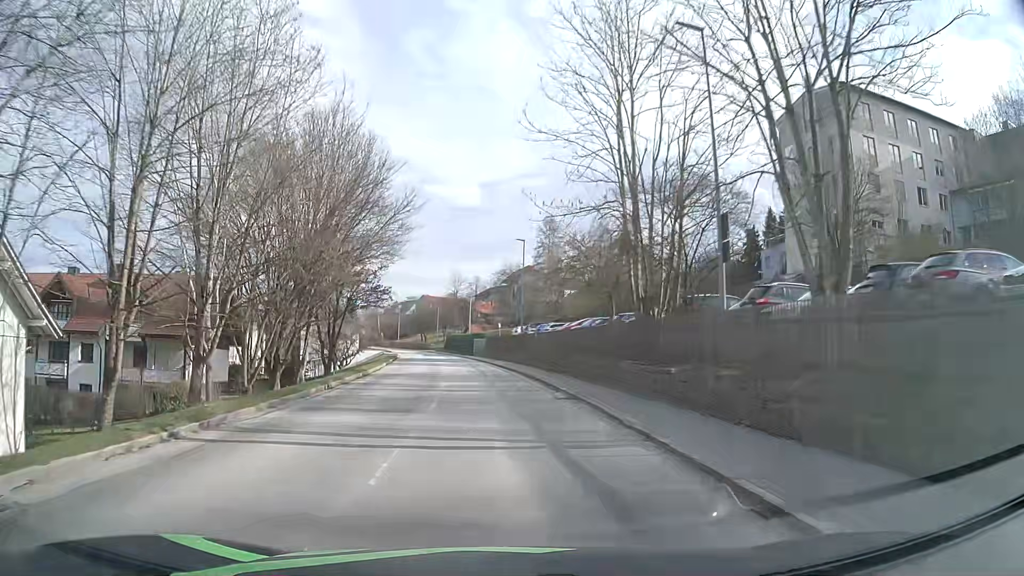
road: tertiary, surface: asphalt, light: Day
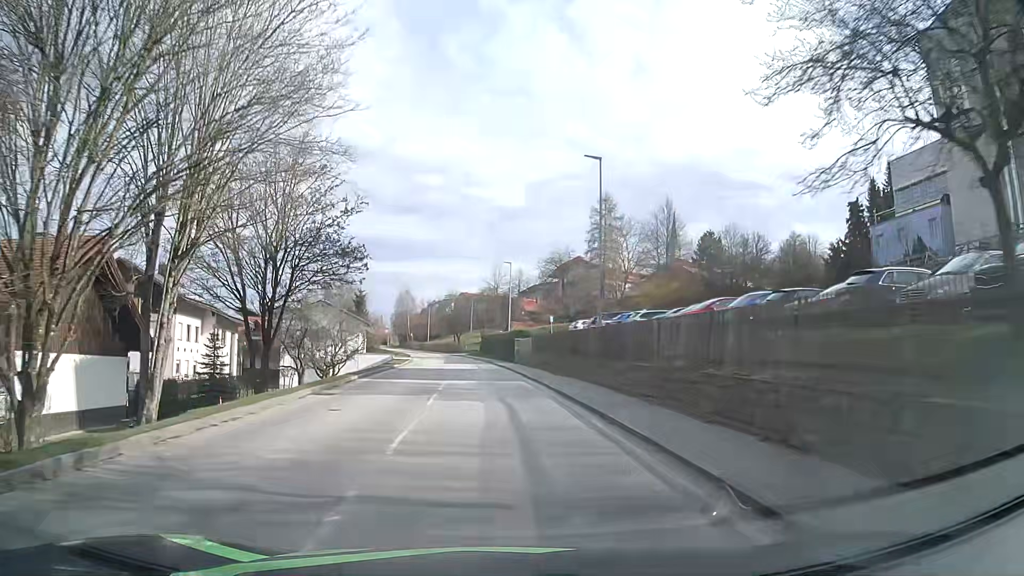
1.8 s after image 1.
(-0.7, +22.3) m; -4°
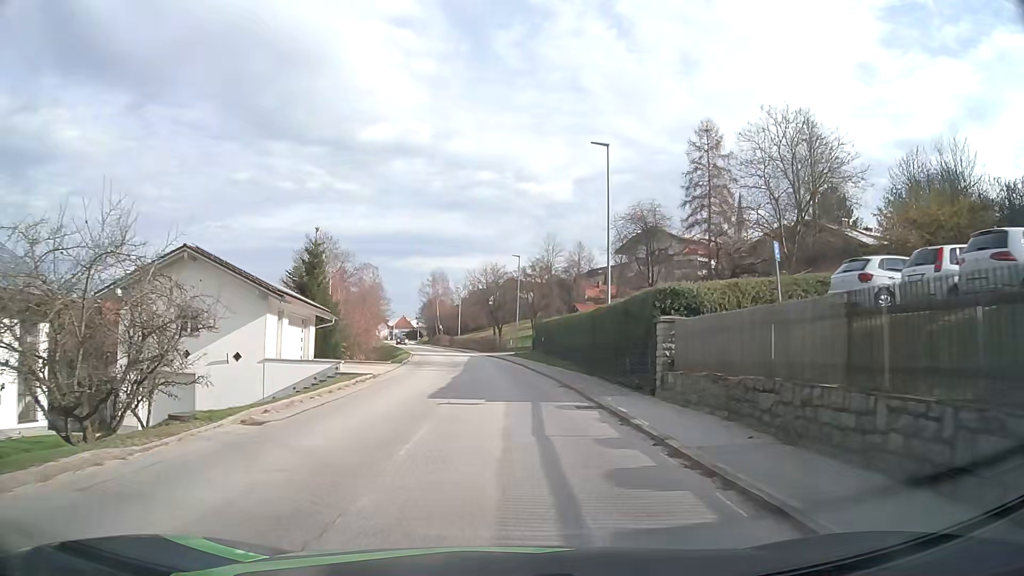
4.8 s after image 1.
(-1.8, +36.1) m; -5°
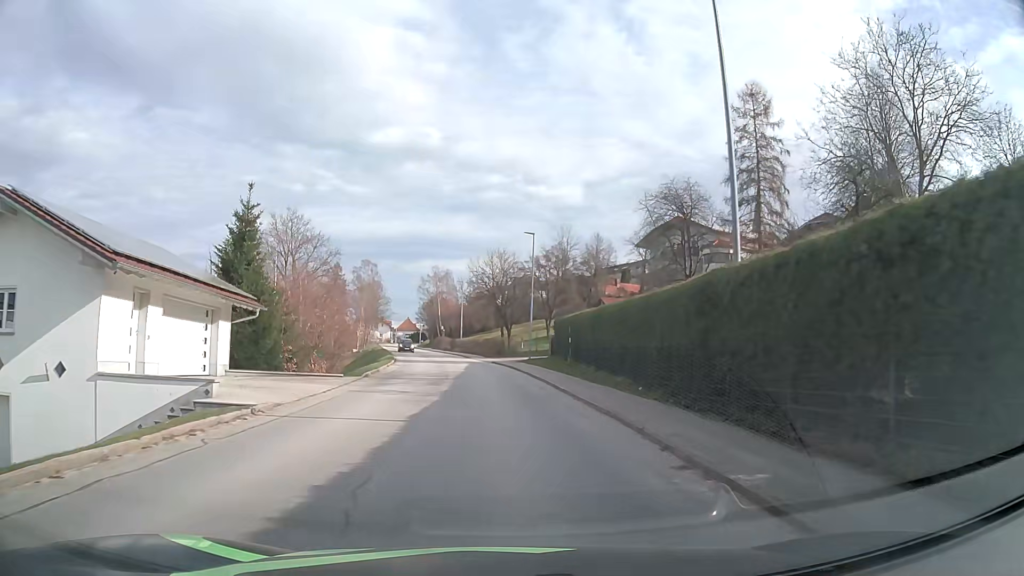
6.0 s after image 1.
(0.0, +13.5) m; 0°
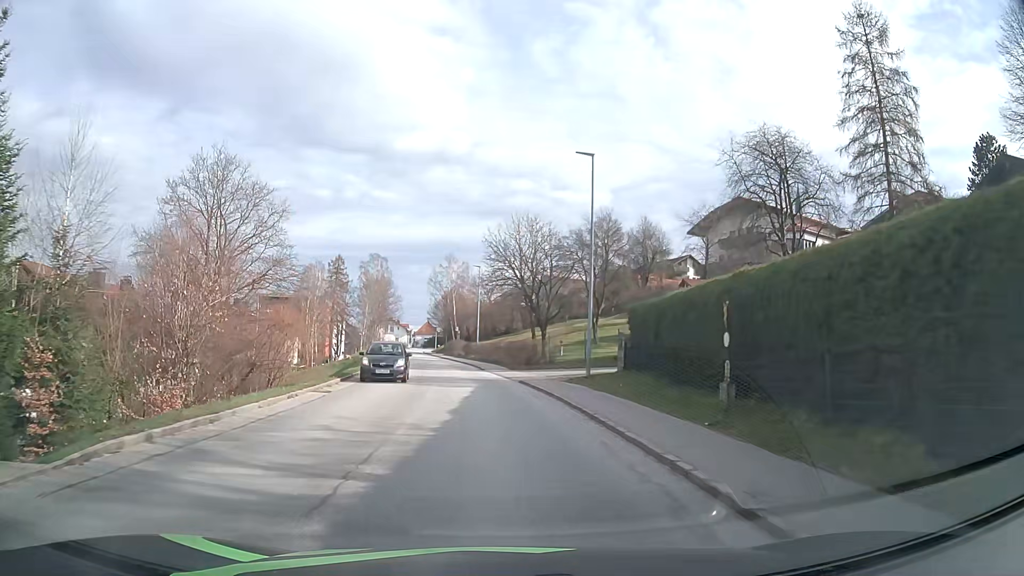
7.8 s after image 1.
(-0.4, +20.3) m; -2°
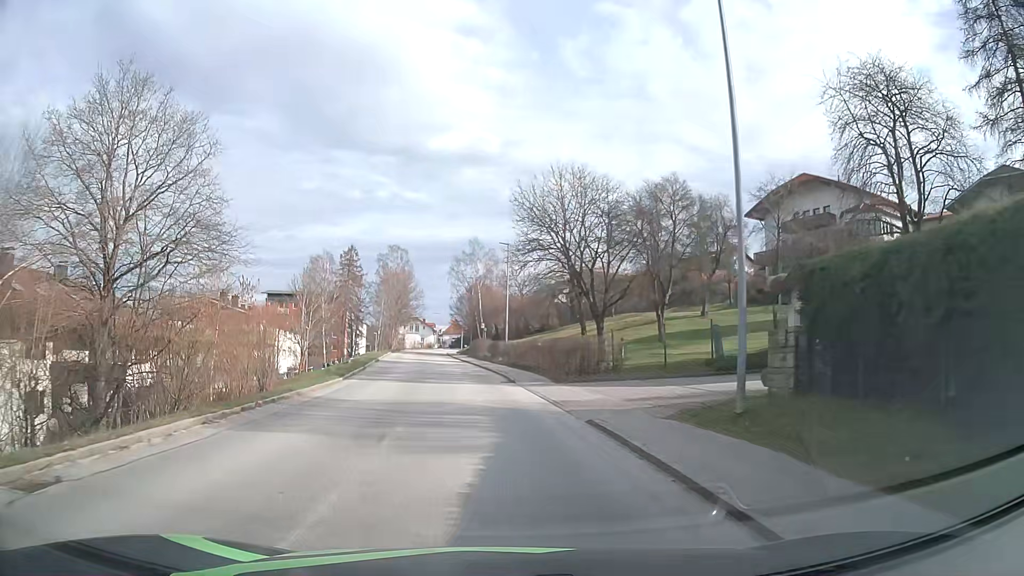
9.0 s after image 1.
(-0.3, +13.8) m; -2°
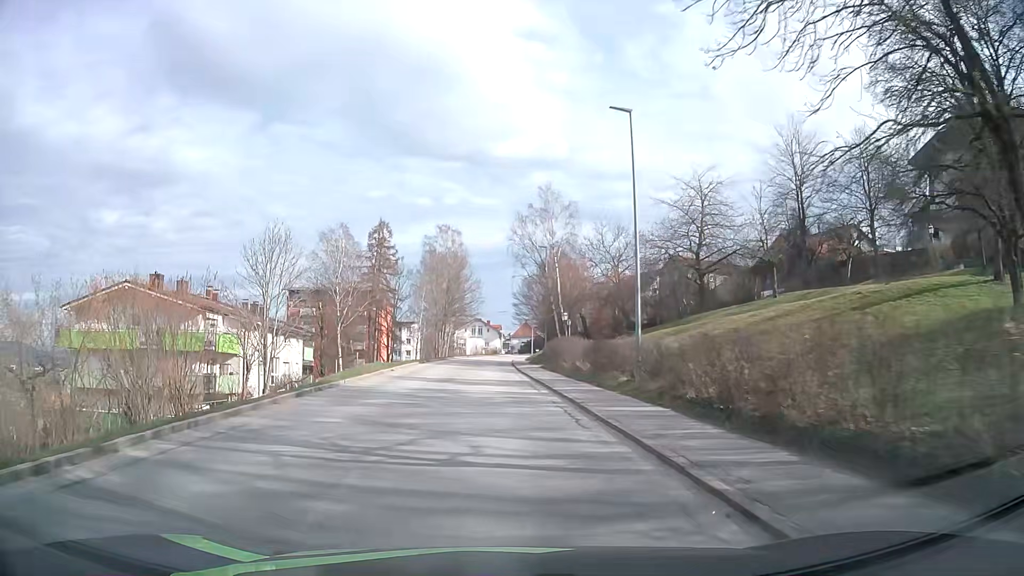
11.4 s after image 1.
(-1.6, +28.3) m; -6°
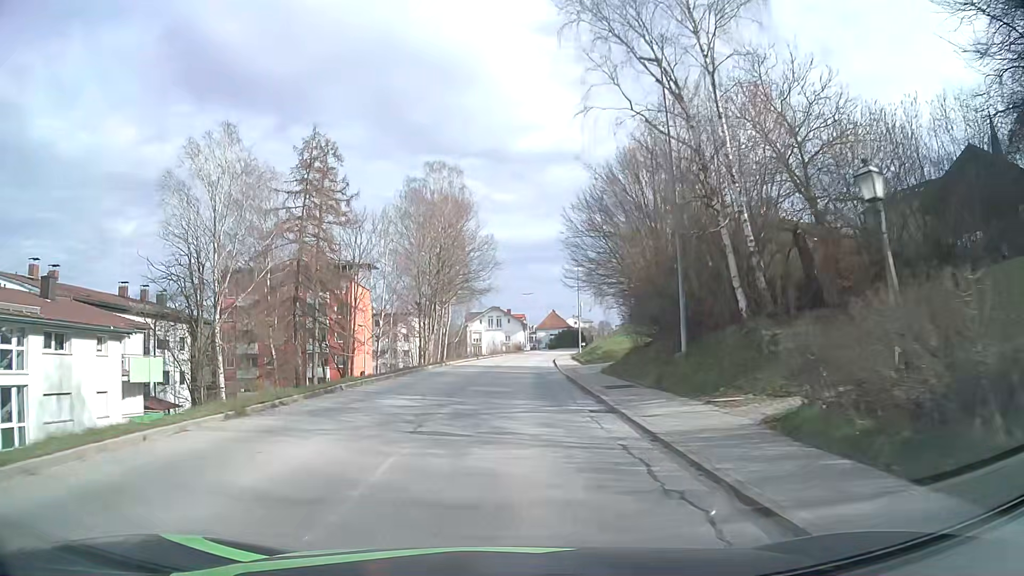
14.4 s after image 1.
(-1.0, +36.5) m; -2°
(0, +10) (0, +20) (+1, +30) (+1, +40) (+2, +50) (+2, +60) (+3, +70) (+5, +80) (+6, +90) (+8, +99) m
